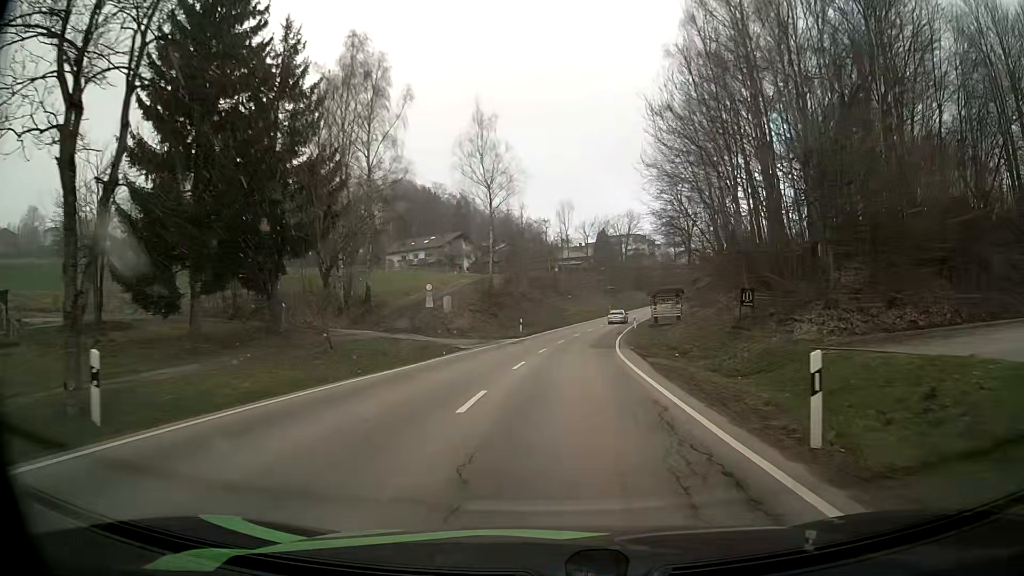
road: secondary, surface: asphalt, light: Day
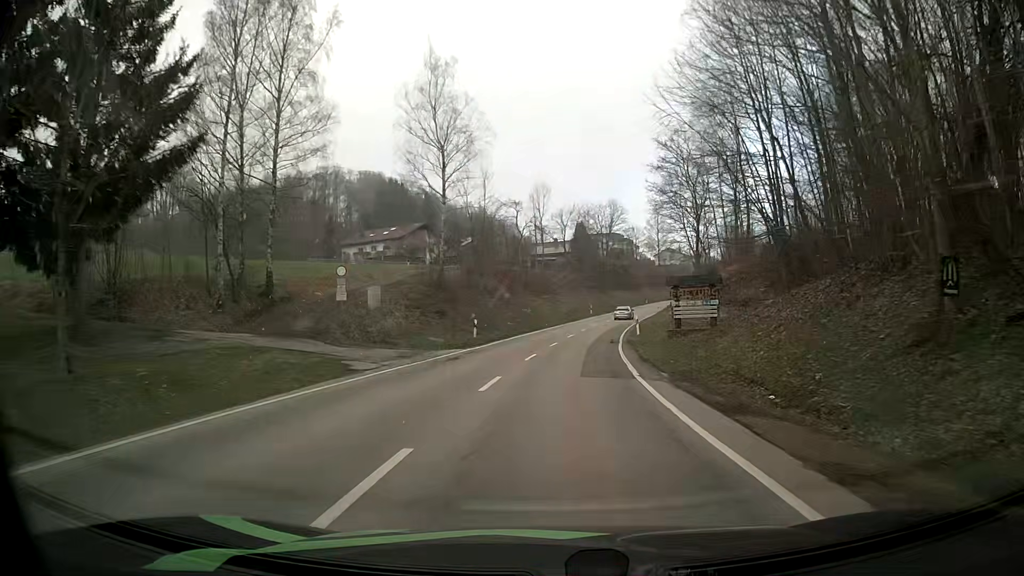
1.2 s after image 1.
(+0.4, +14.9) m; +2°
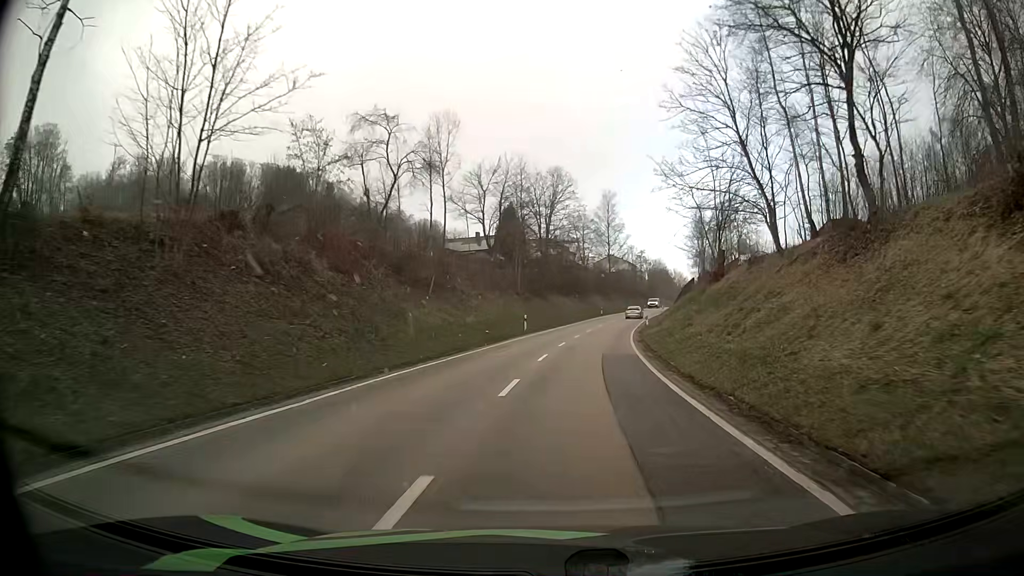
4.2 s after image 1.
(+1.9, +37.2) m; +6°
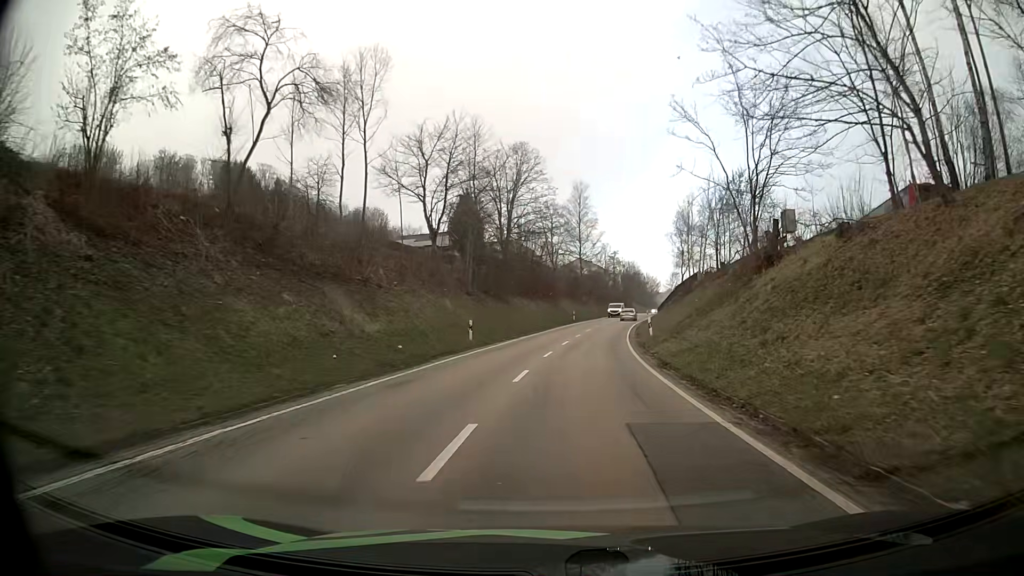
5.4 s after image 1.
(+0.5, +15.2) m; +4°
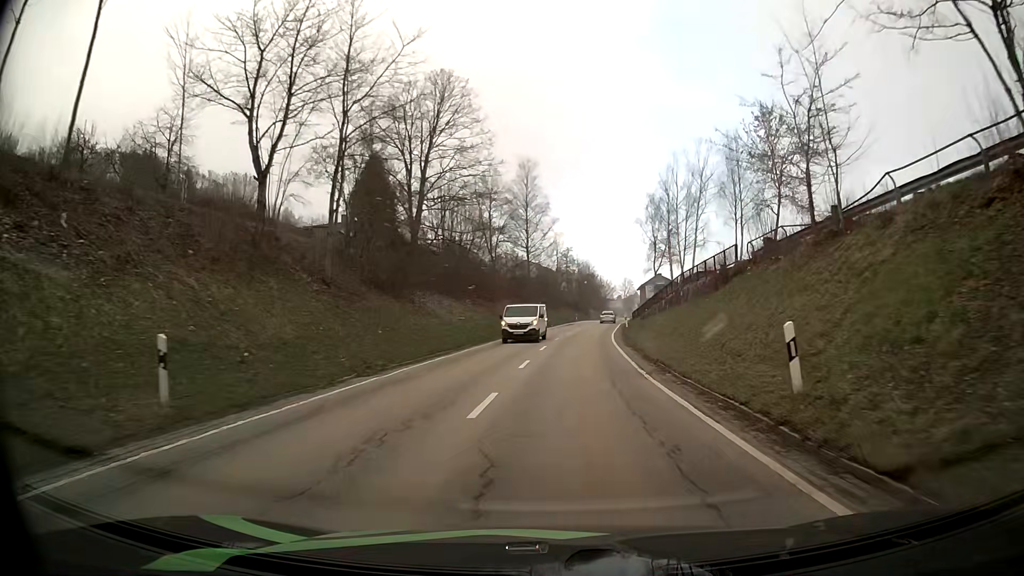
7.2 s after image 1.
(+0.8, +23.3) m; +4°
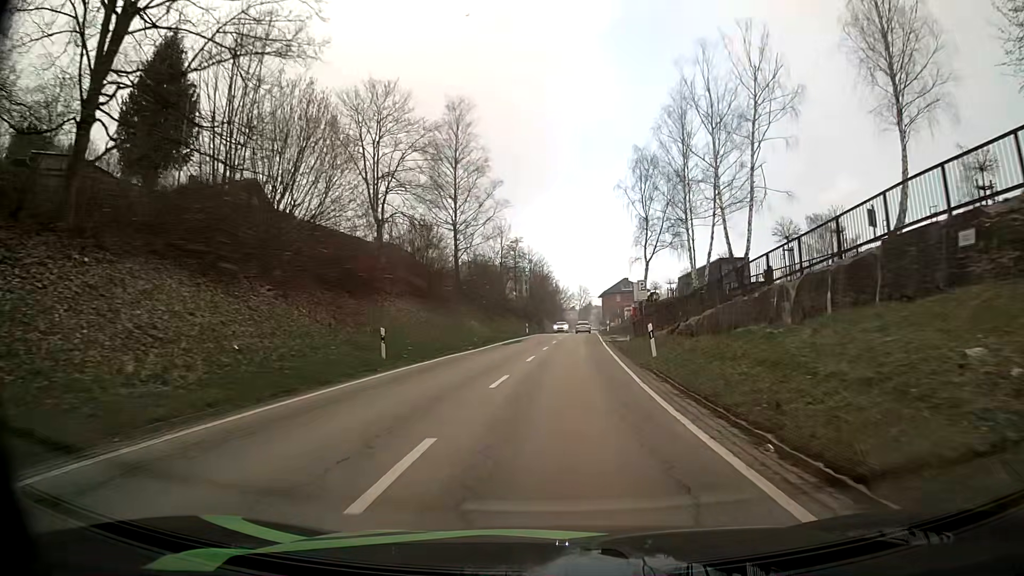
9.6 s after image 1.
(+1.2, +31.7) m; +4°
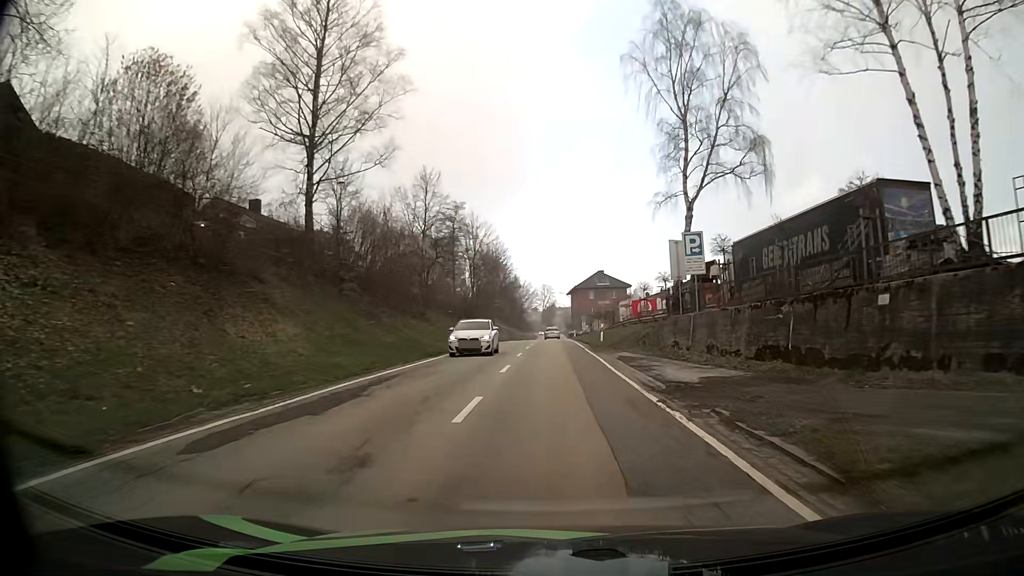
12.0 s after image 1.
(+1.0, +31.9) m; +3°
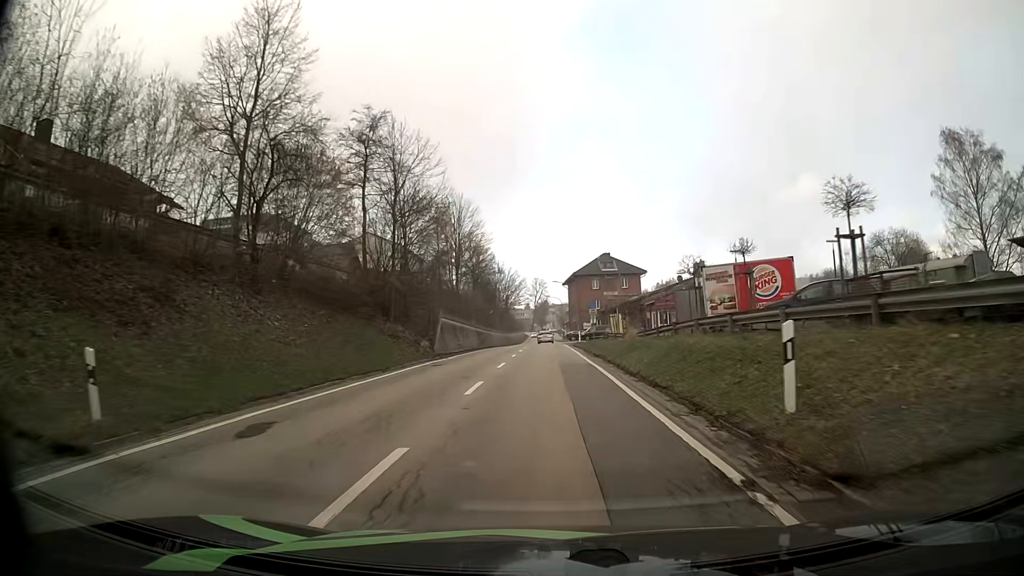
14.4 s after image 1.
(+0.3, +31.9) m; +1°
(0, +10) (0, +20) (0, +30) (0, +40) (-1, +50) (-1, +60) (-1, +70) (-1, +80) (-1, +90) (-1, +100) m
